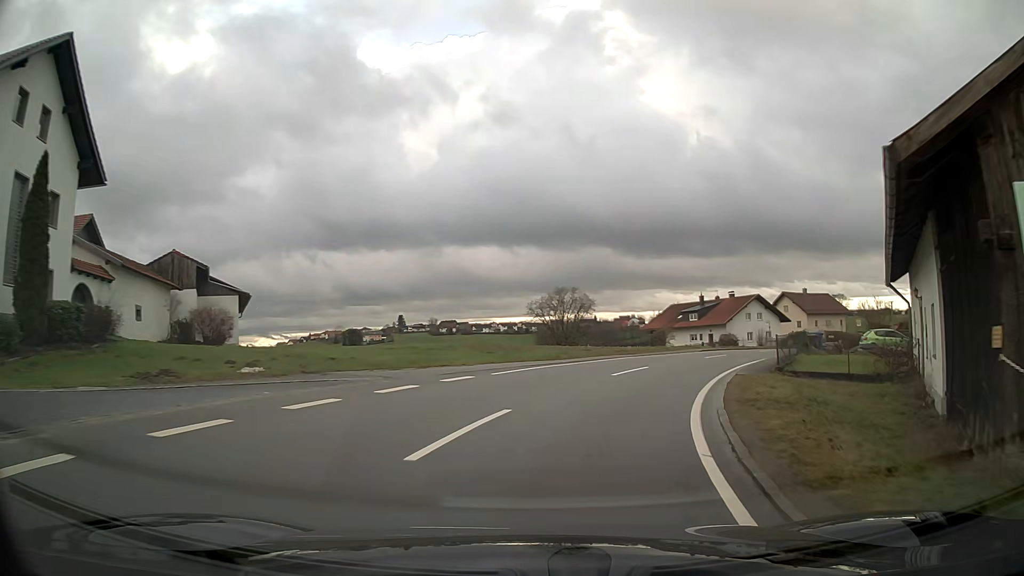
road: tertiary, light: Day
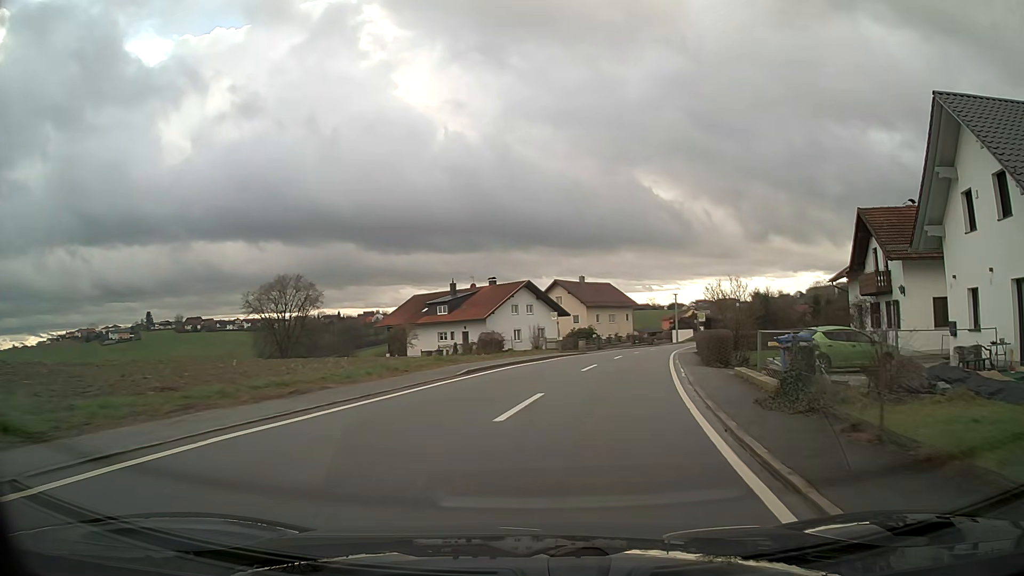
(+4.2, +20.5) m; +22°
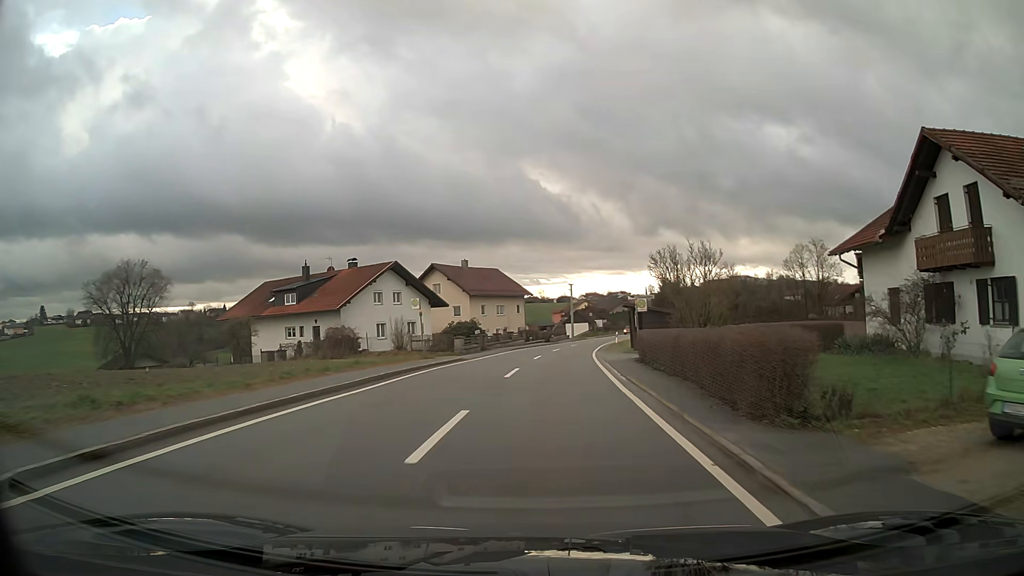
(+1.0, +14.8) m; +7°
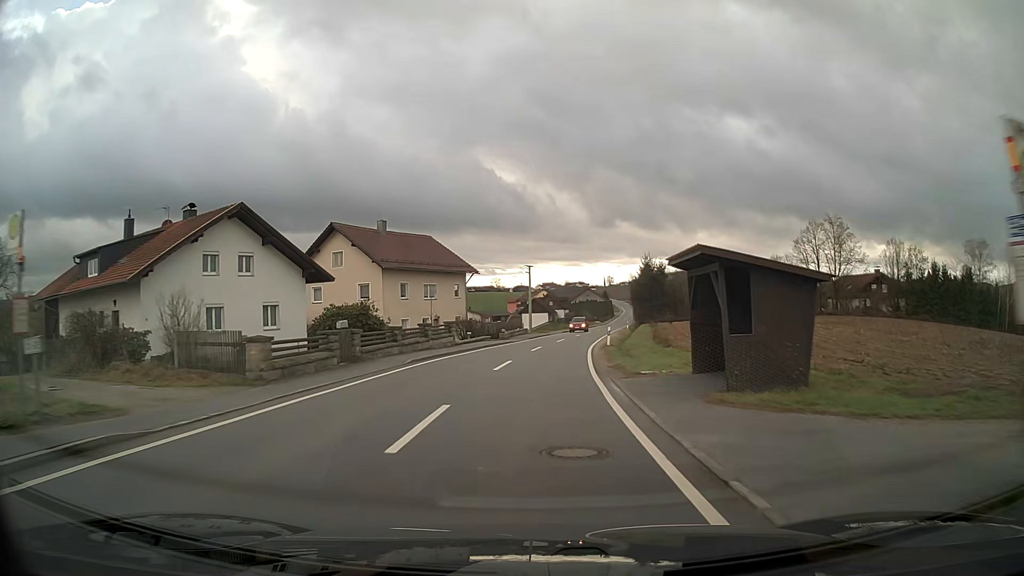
(+0.8, +23.5) m; +3°
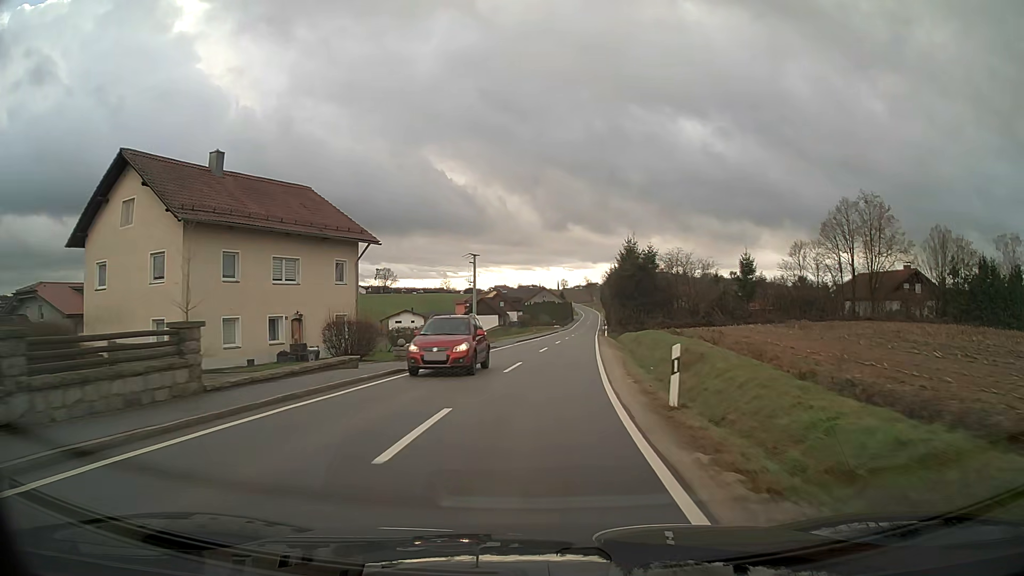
(+0.9, +24.2) m; +4°
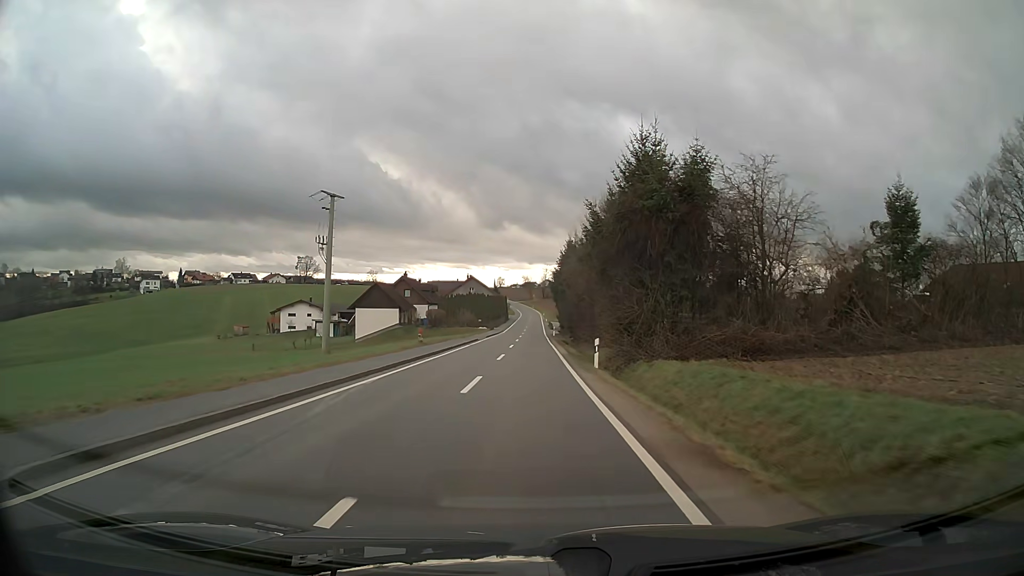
(+2.3, +41.2) m; +5°
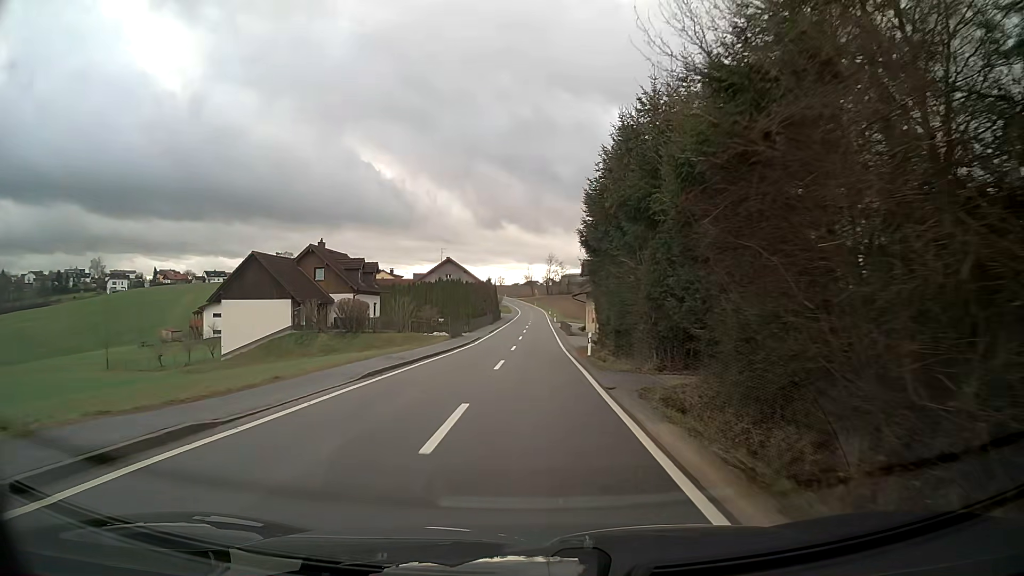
(0.0, +42.2) m; 0°
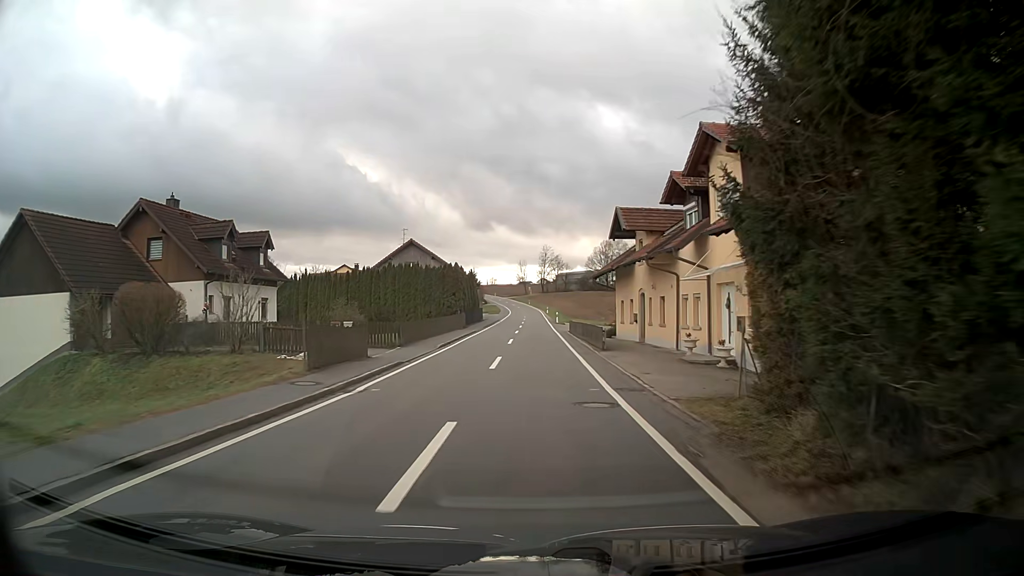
(+0.2, +26.3) m; +1°
